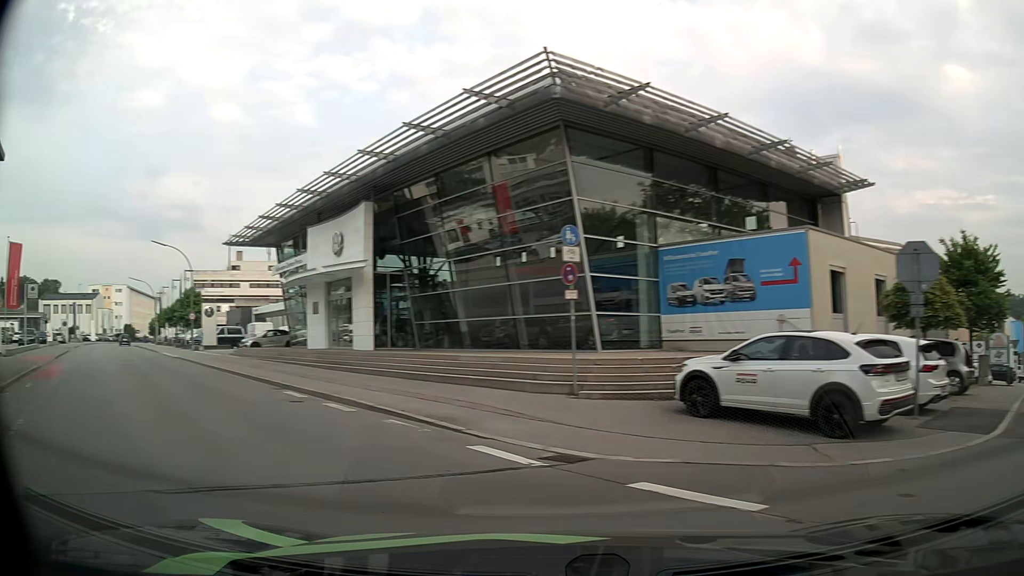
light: Day
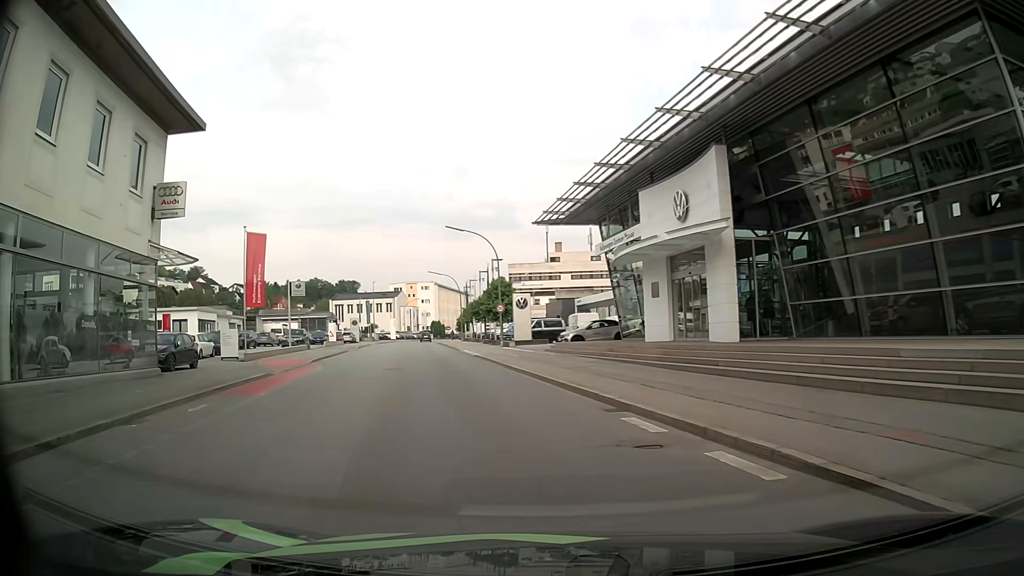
(-2.1, +6.9) m; -28°
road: tertiary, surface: asphalt
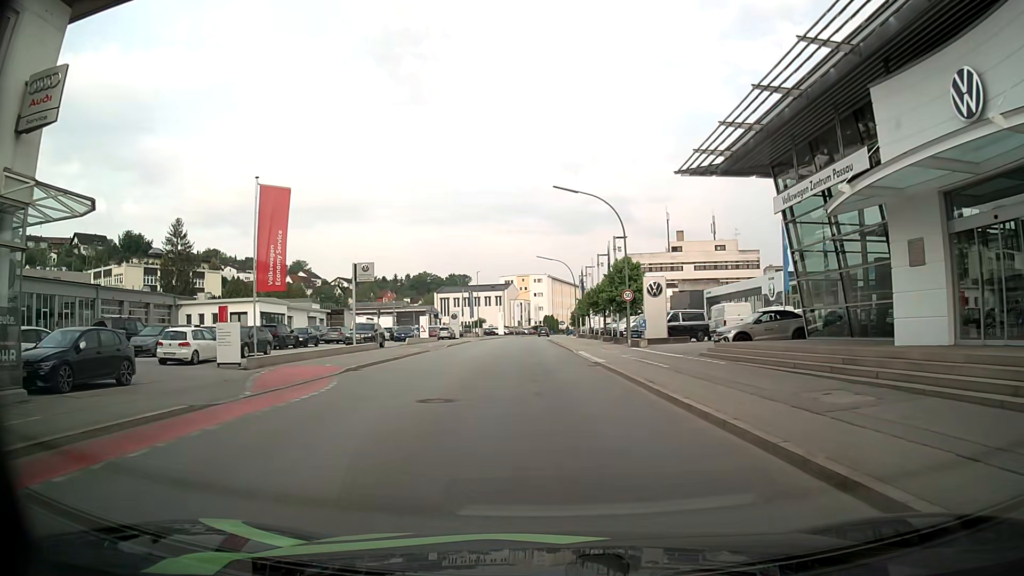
(-1.2, +12.2) m; -10°
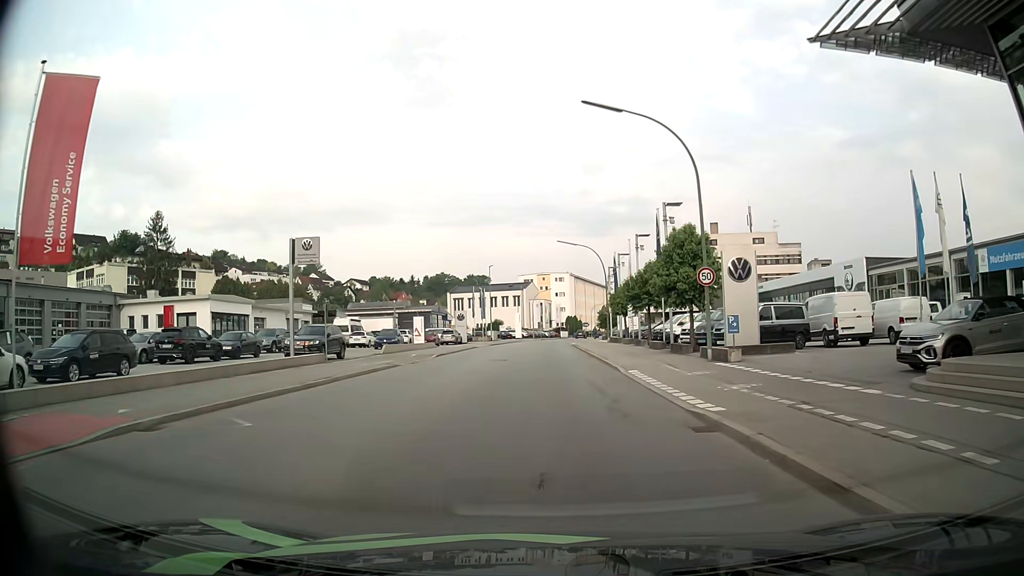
(-0.1, +14.4) m; -2°
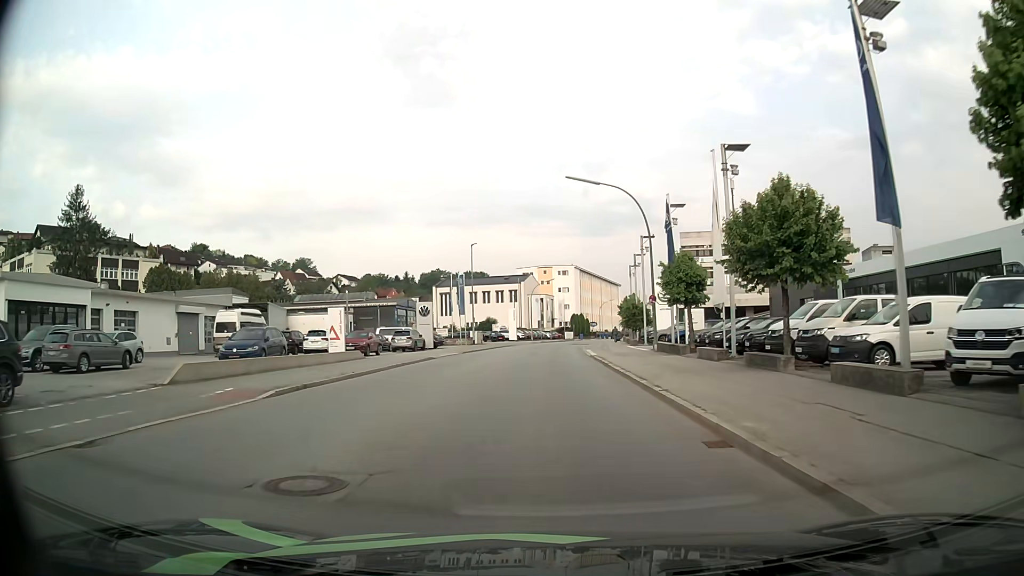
(+0.1, +24.5) m; +1°
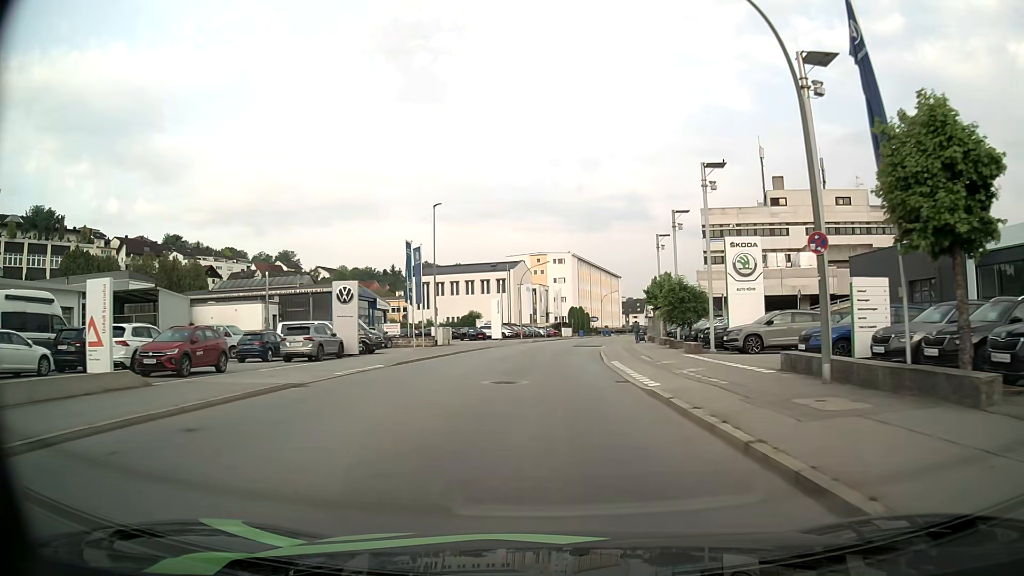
(-0.2, +20.6) m; 0°
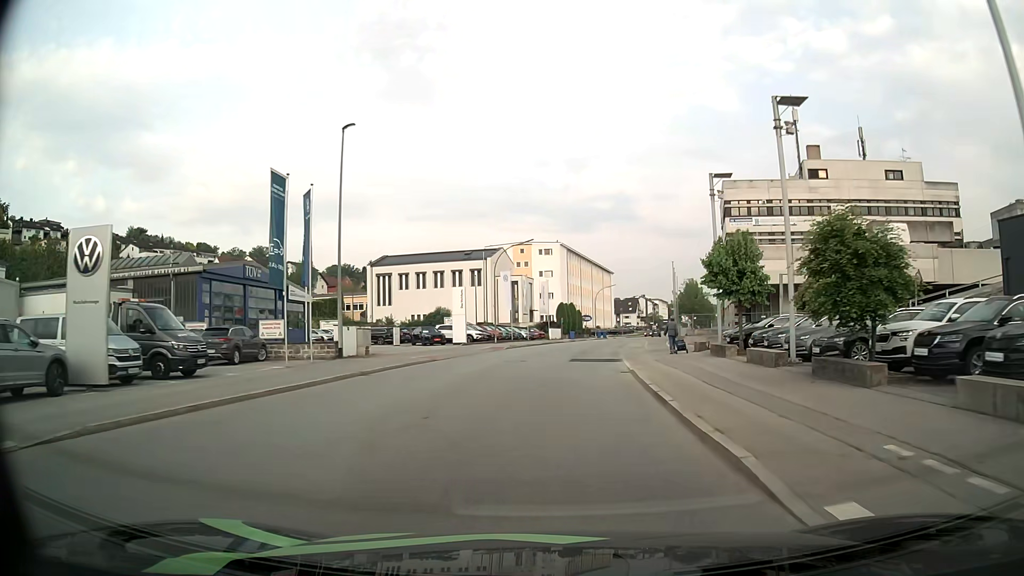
(+0.2, +20.4) m; +1°
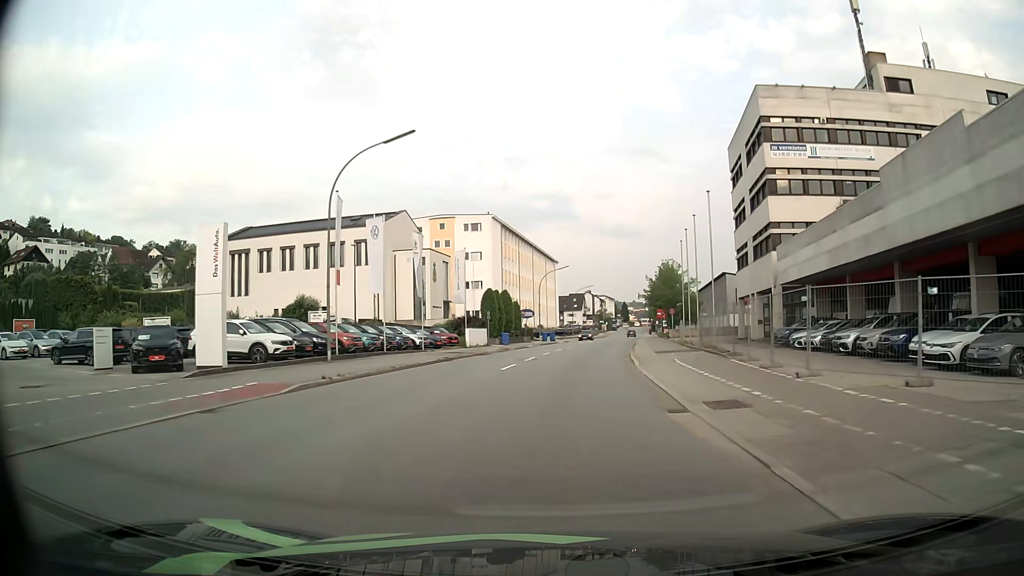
(+1.4, +33.4) m; +5°
(0, +10) (+1, +20) (+1, +30) (+2, +40) (+4, +50) (+5, +60) (+7, +70) (+8, +79) (+10, +89) (+11, +99) m
